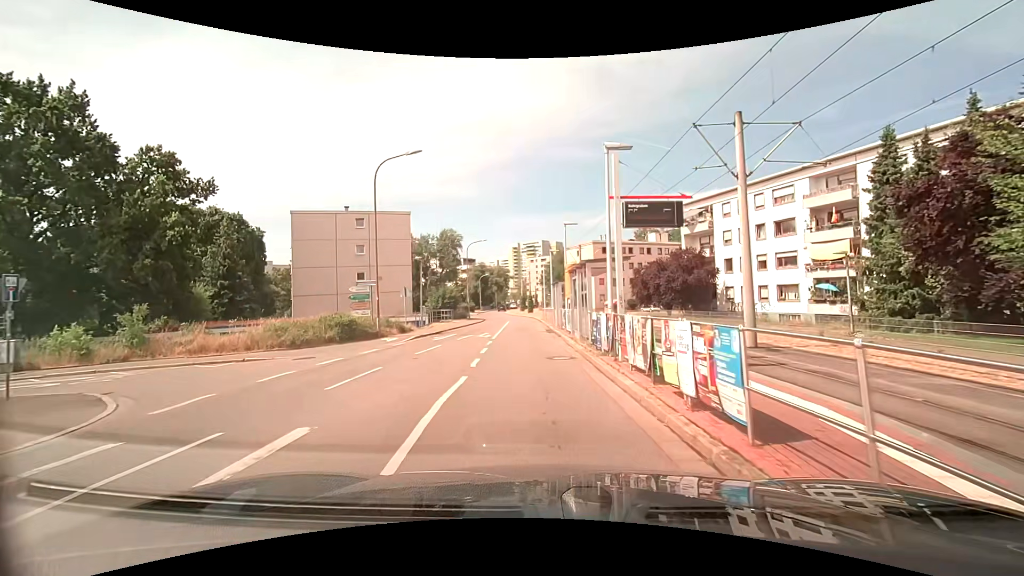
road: residential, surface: asphalt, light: Day
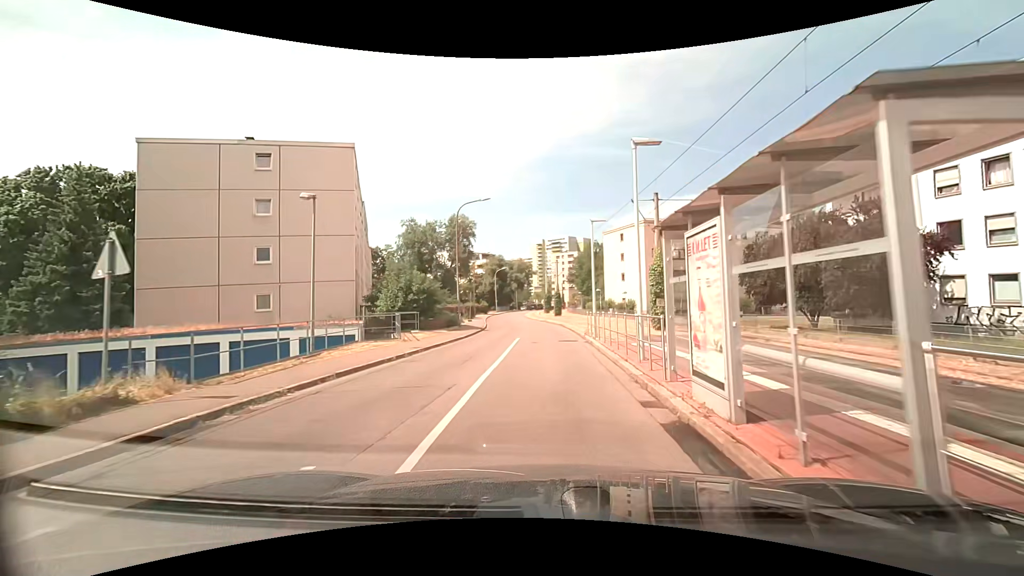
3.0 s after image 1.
(-1.2, +22.5) m; -3°
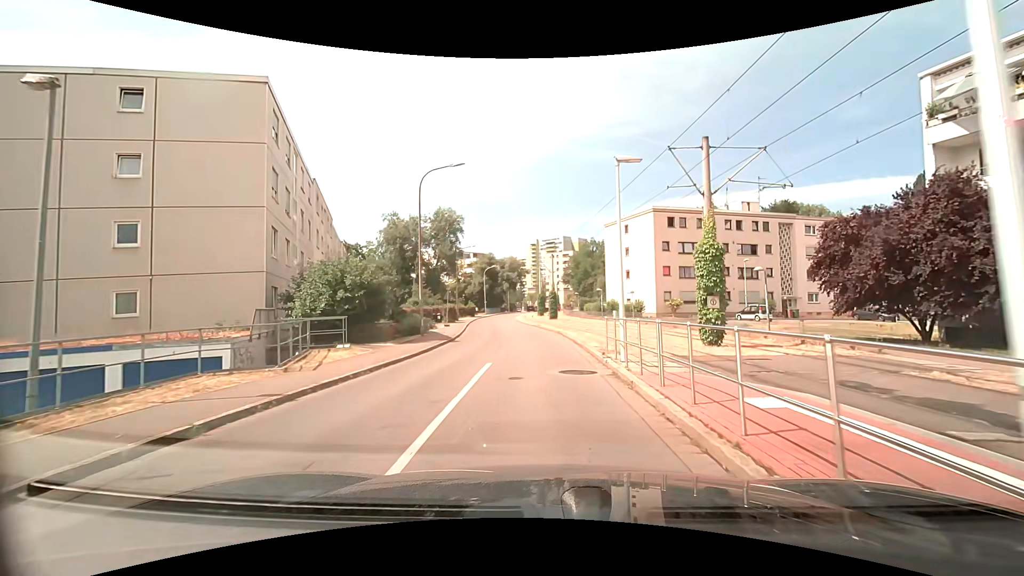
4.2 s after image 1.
(0.0, +9.0) m; 0°
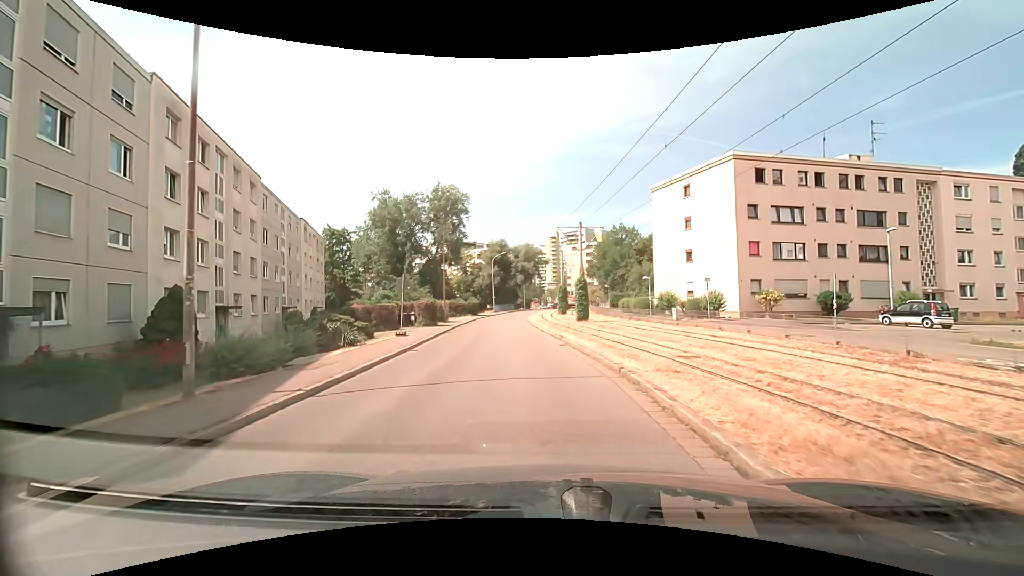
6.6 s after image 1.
(-0.2, +18.1) m; -2°
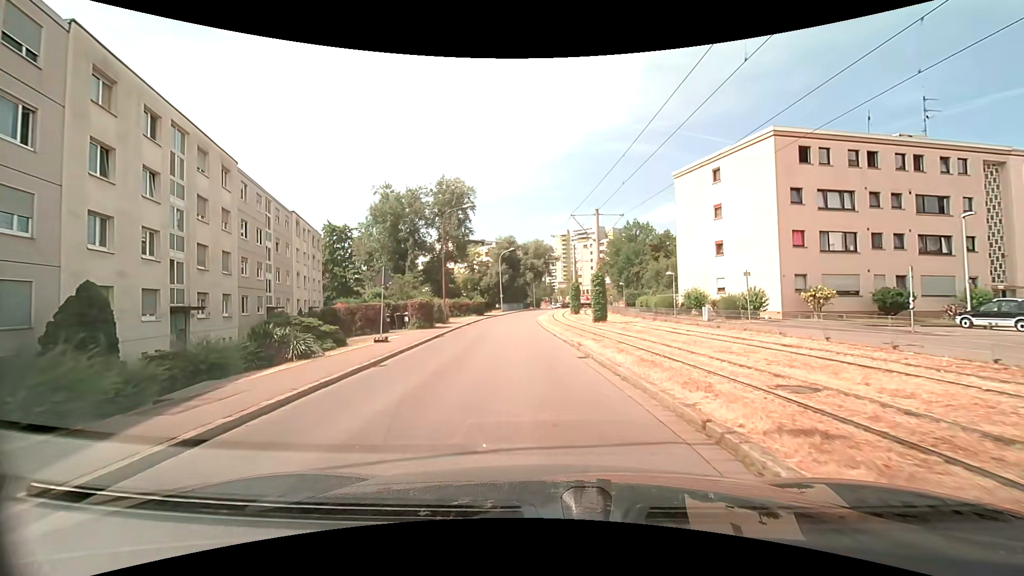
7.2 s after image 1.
(0.0, +4.5) m; -1°
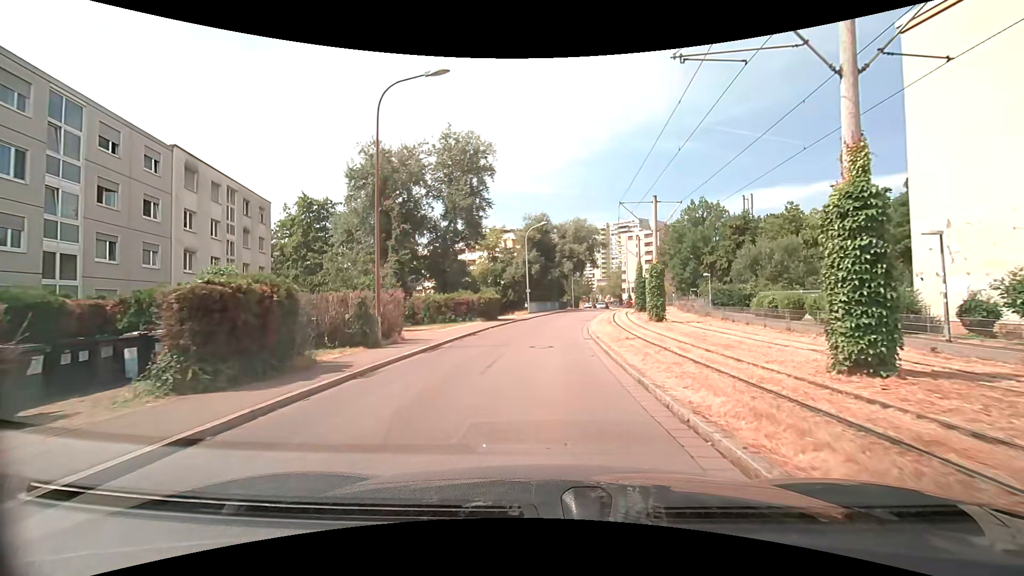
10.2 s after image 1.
(-1.2, +22.5) m; -4°
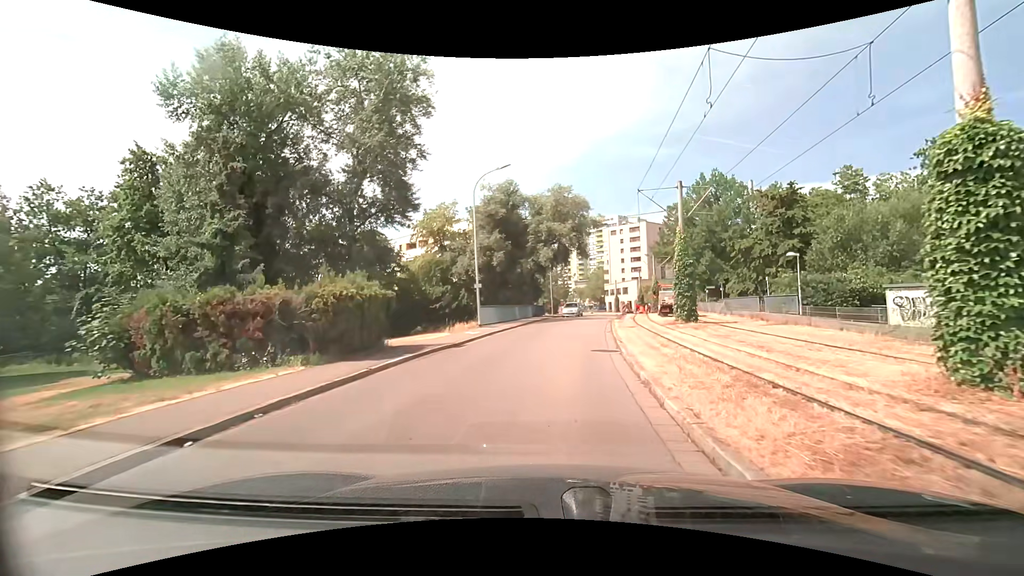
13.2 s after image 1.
(+0.5, +22.5) m; +2°
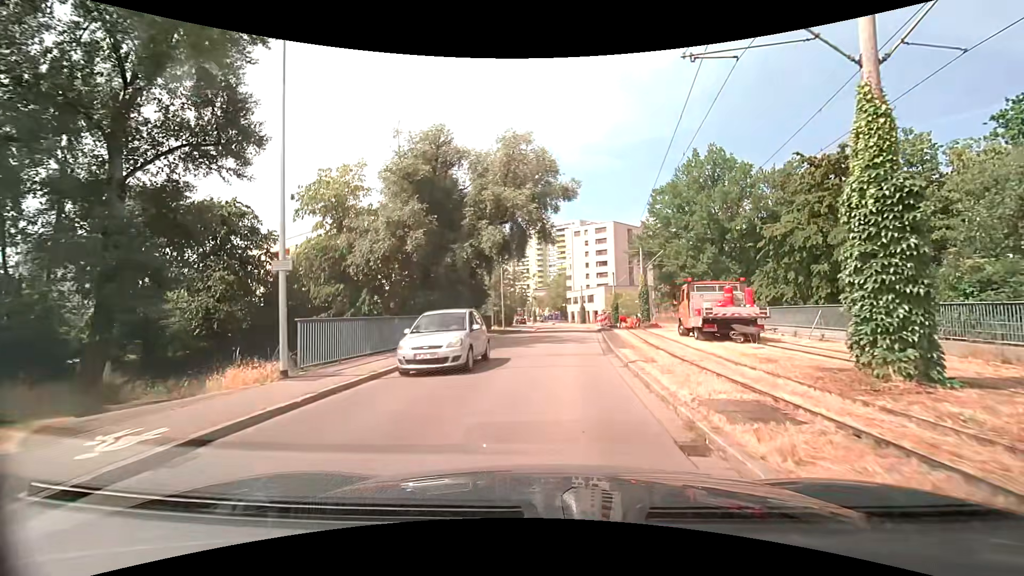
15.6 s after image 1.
(+0.9, +17.7) m; +5°
(0, +10) (+1, +20) (+1, +30) (+2, +40) (+3, +50) (+3, +60) (+3, +70) (+2, +80) (+1, +90) (-1, +100) m
